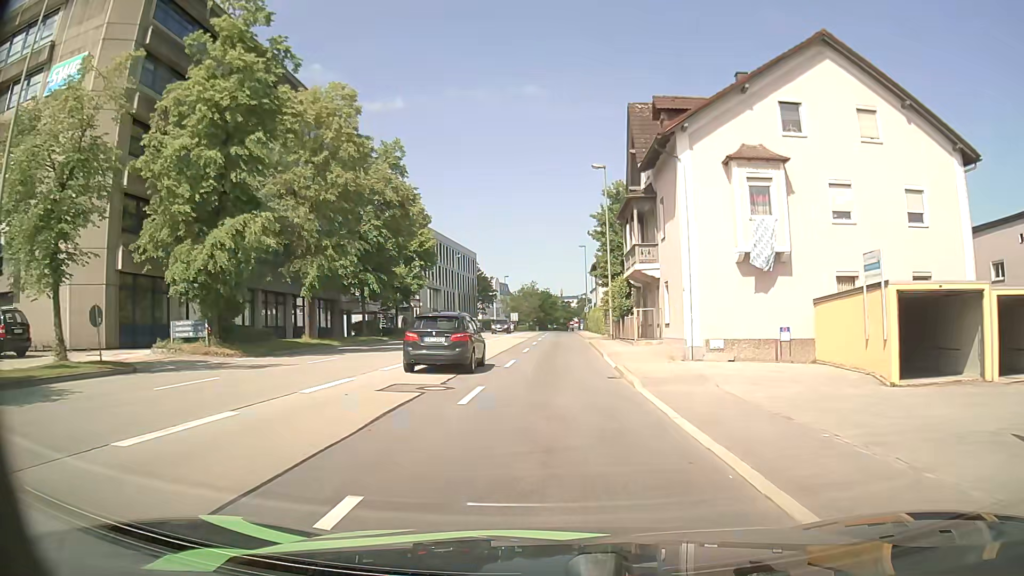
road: primary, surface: asphalt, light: Day
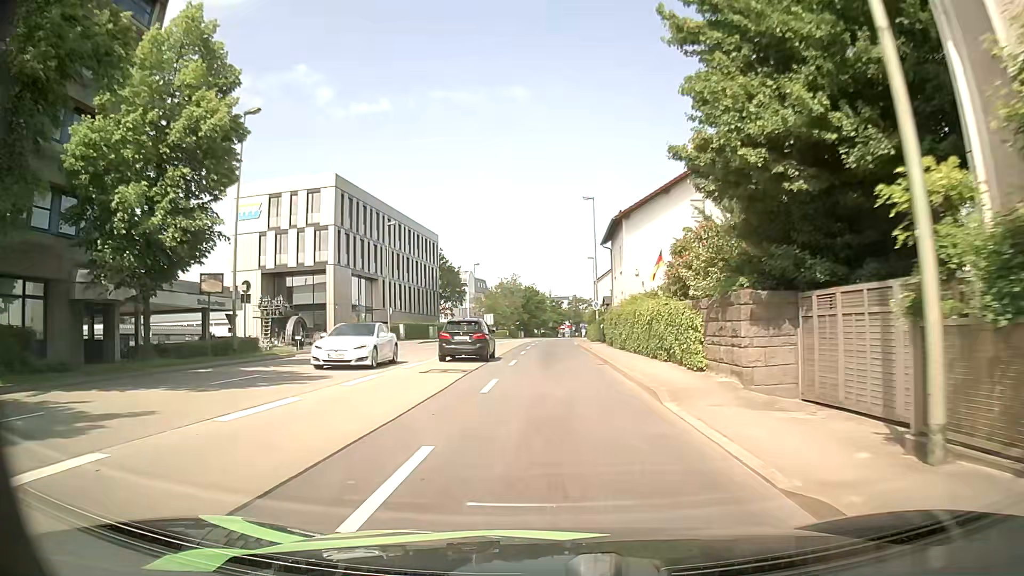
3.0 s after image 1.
(+0.4, +33.7) m; +1°
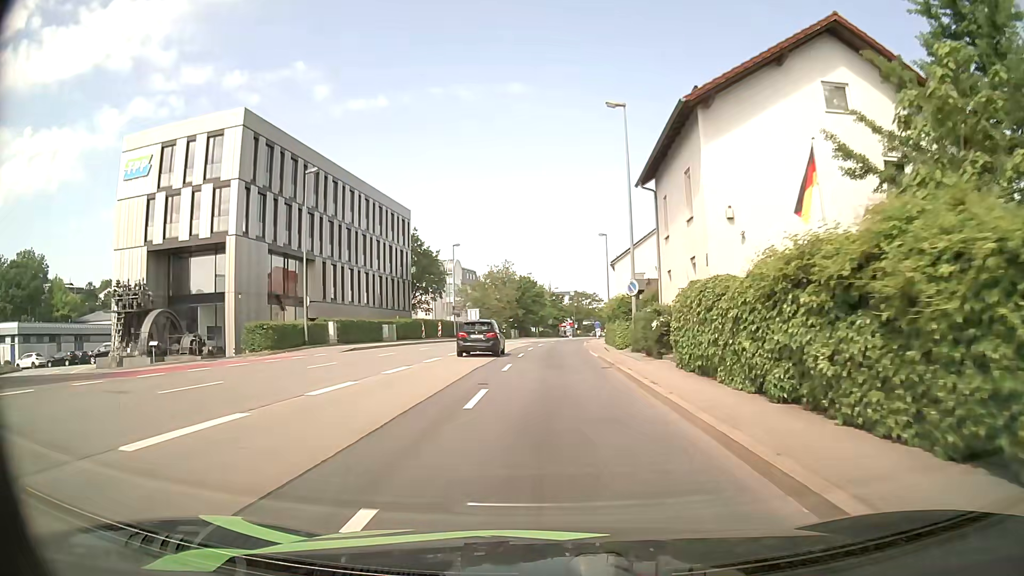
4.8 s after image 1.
(0.0, +20.5) m; 0°
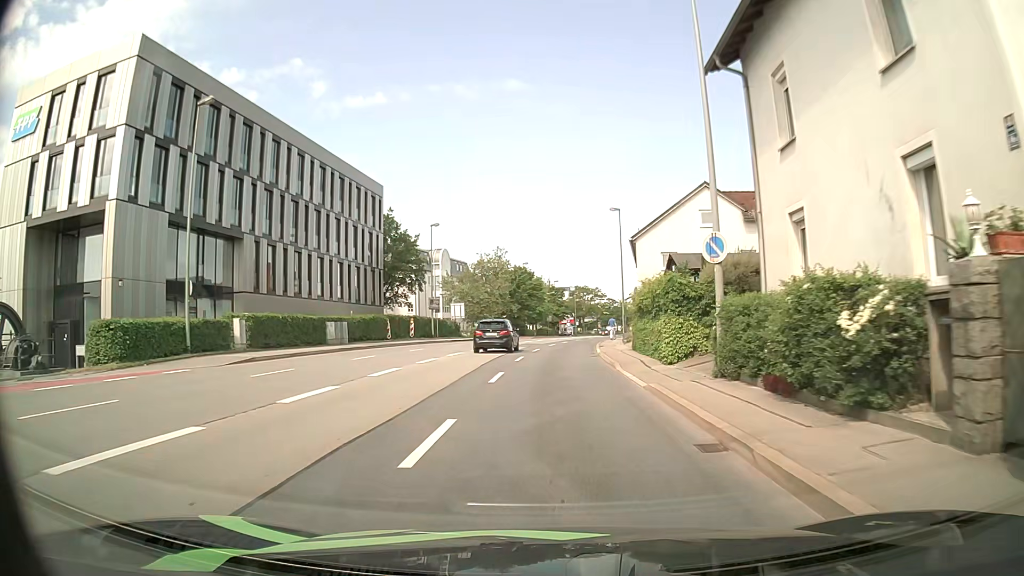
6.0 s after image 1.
(0.0, +13.4) m; 0°
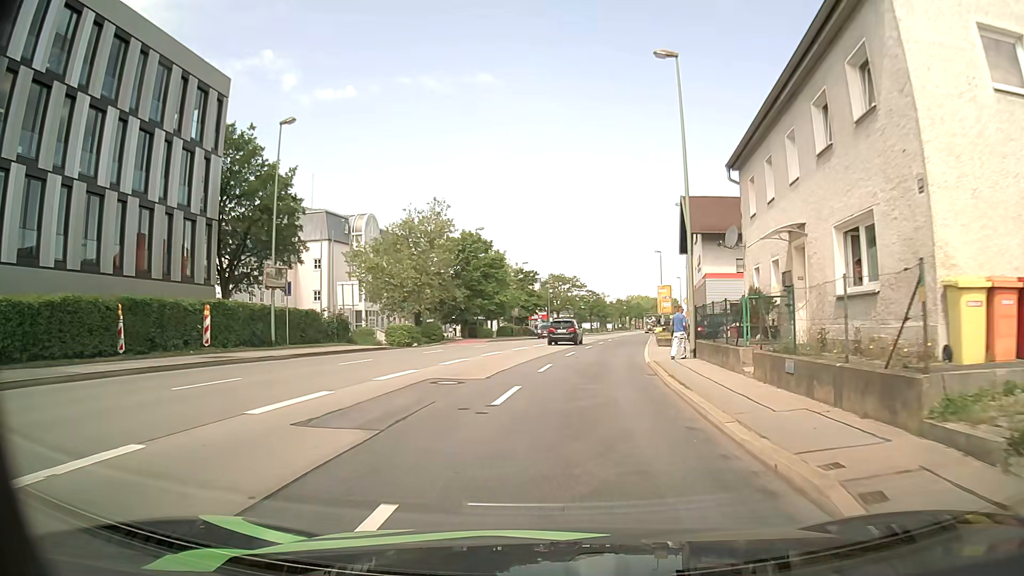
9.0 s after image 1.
(+0.3, +31.3) m; +2°
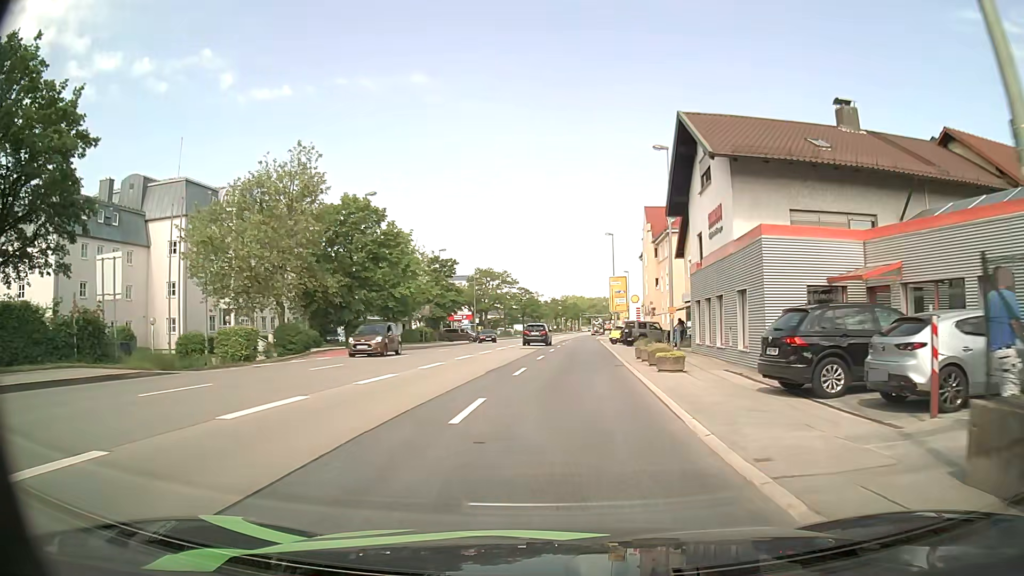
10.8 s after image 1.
(+0.9, +18.0) m; +5°
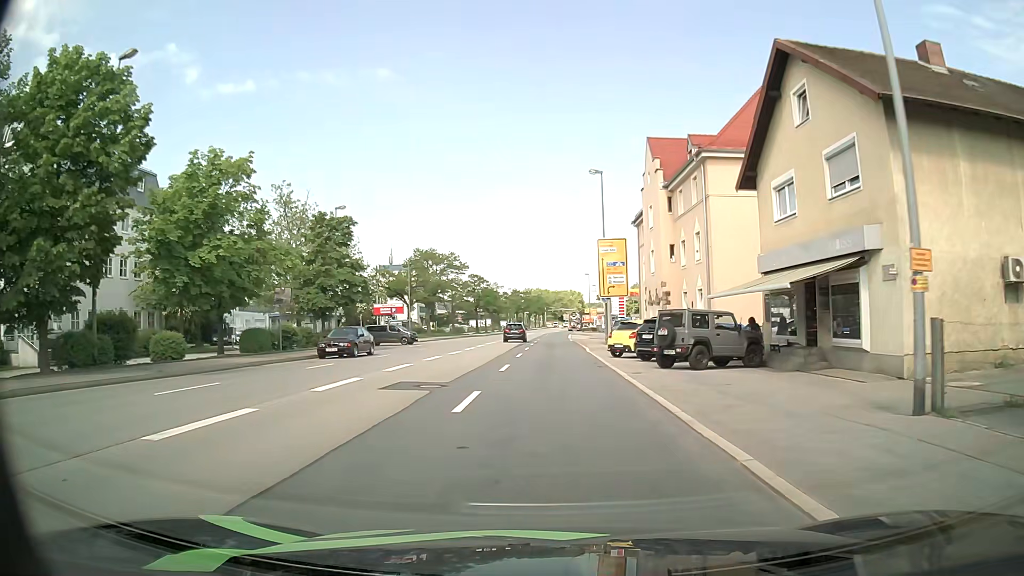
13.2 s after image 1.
(+1.1, +25.9) m; +3°
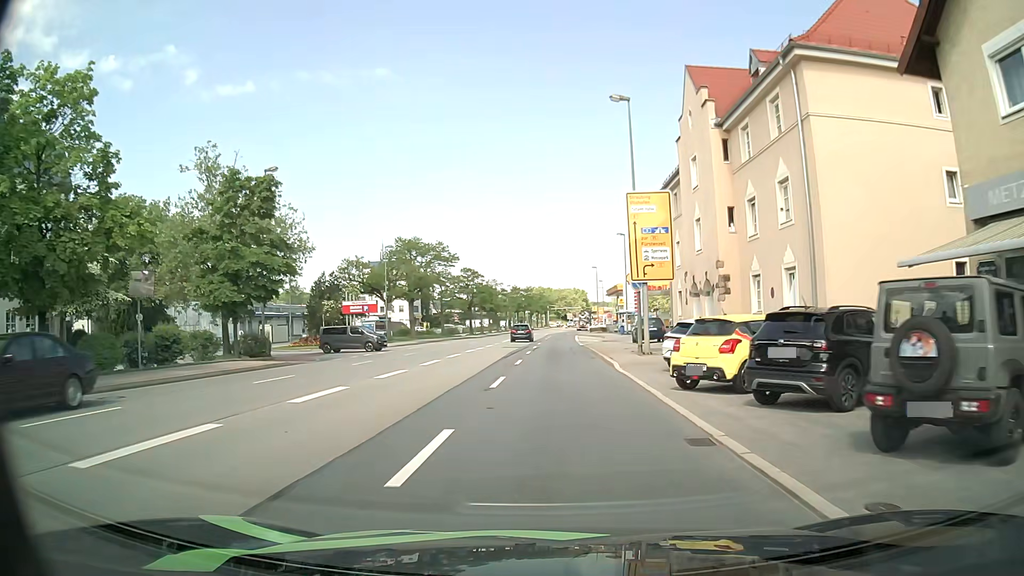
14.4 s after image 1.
(0.0, +13.5) m; 0°
